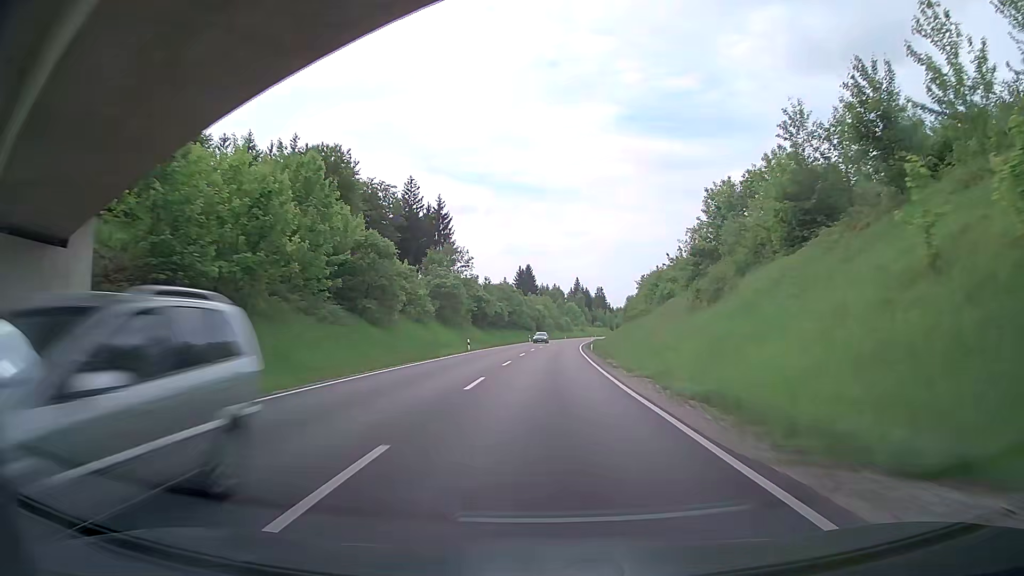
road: primary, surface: asphalt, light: Day
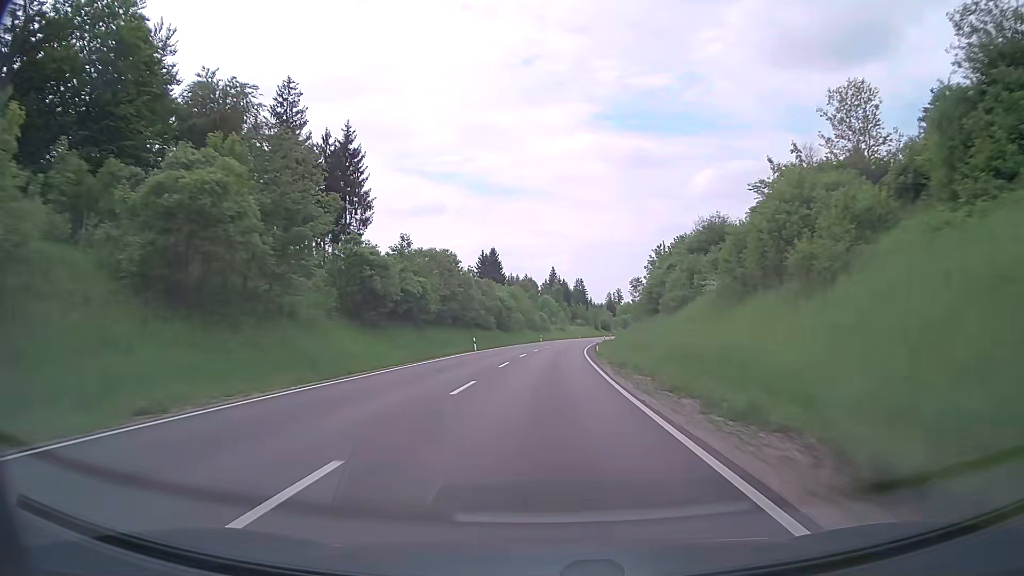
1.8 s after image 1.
(+1.1, +49.5) m; +2°
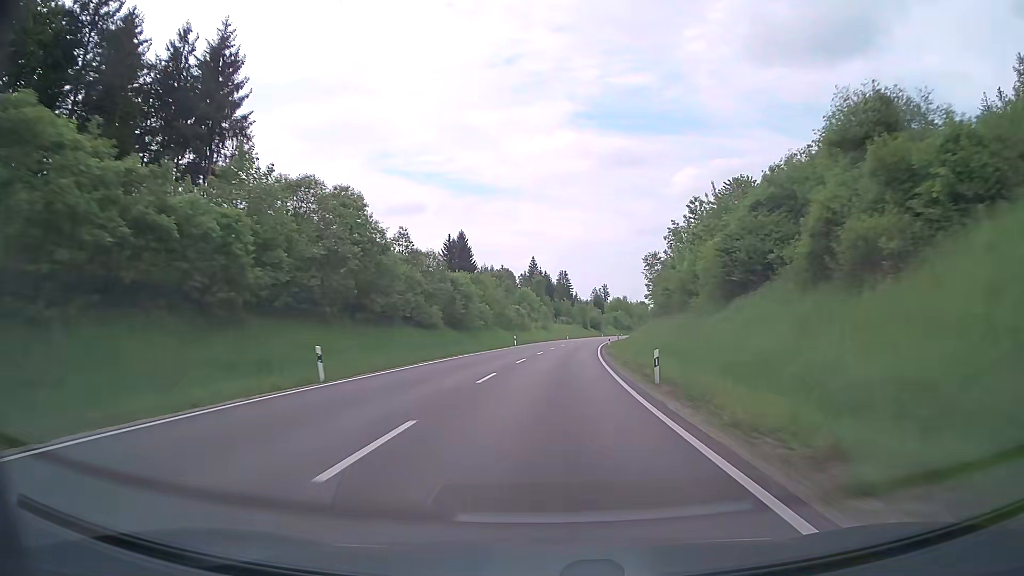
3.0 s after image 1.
(+0.4, +33.1) m; +2°
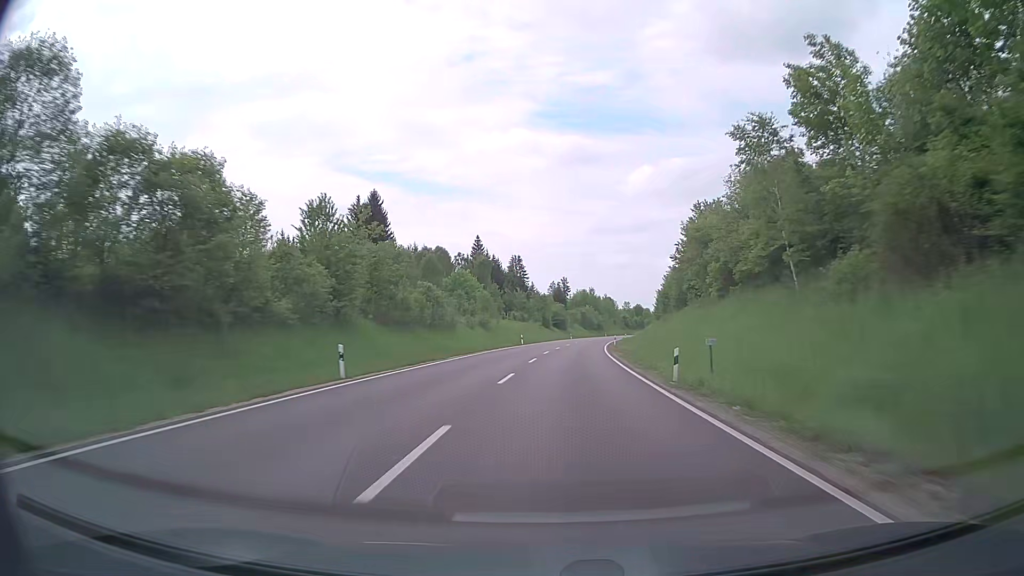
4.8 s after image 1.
(+1.4, +48.9) m; +4°
(0, +10) (0, +20) (+1, +30) (+2, +40) (+2, +50) (+3, +60) (+4, +70) (+6, +80) (+7, +90) (+9, +100) m
